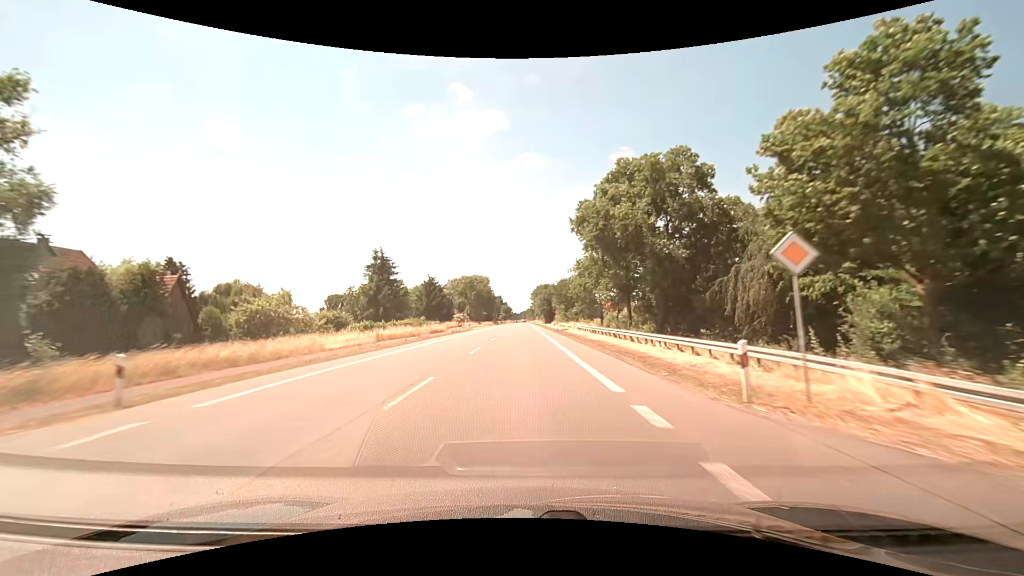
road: primary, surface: asphalt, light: Day
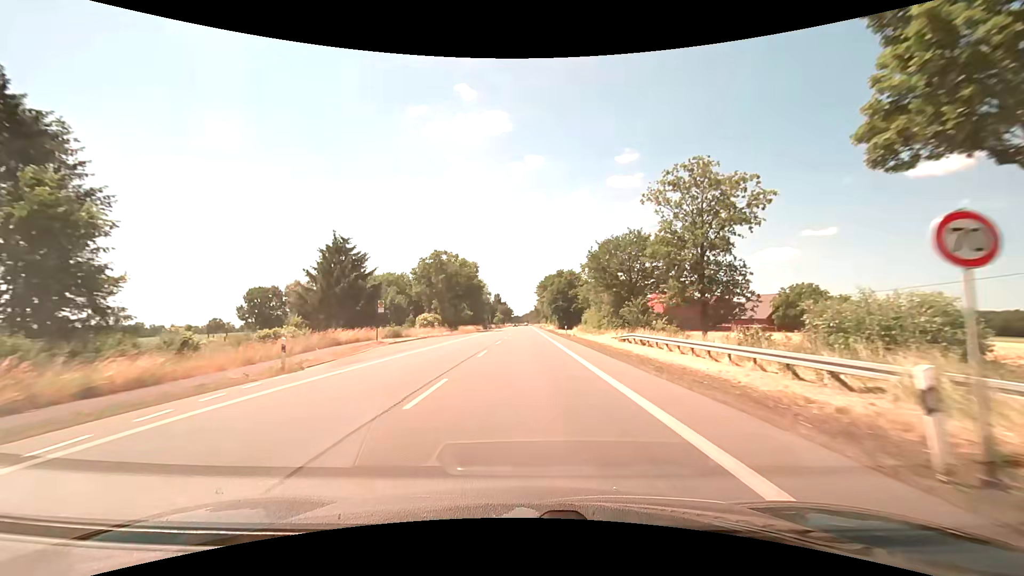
(-0.1, +58.8) m; 0°
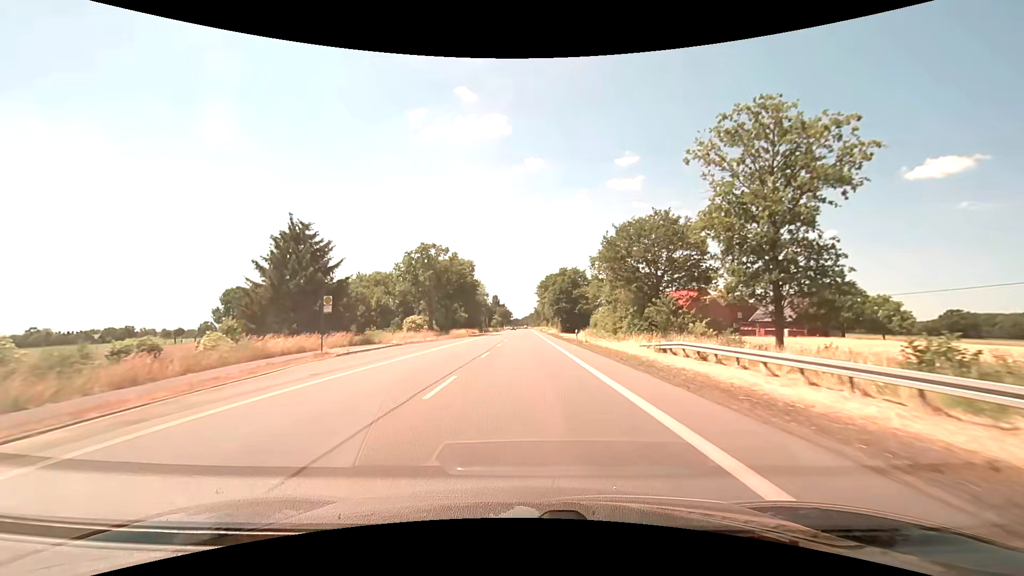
(0.0, +10.7) m; 0°
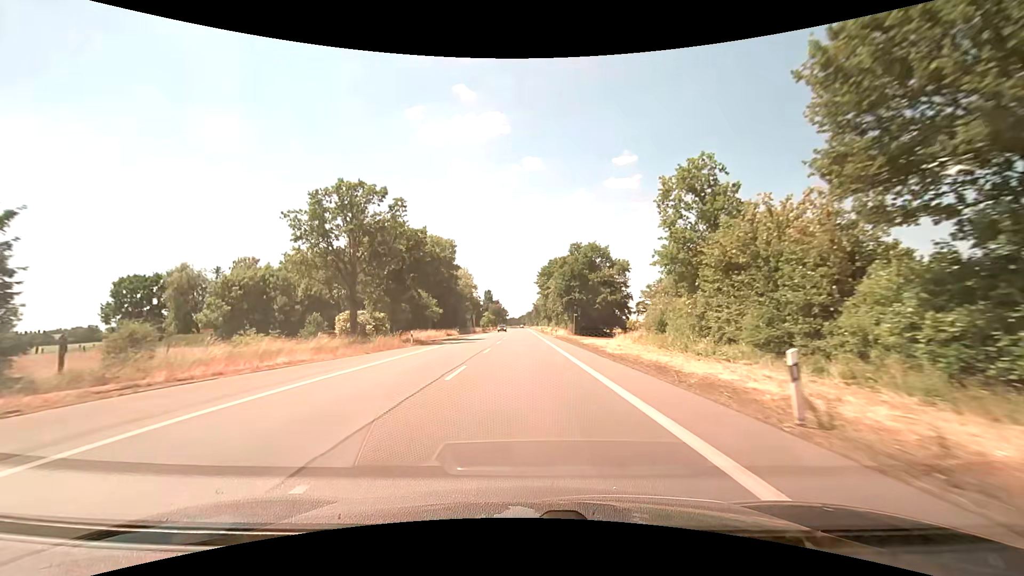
(0.0, +32.9) m; 0°
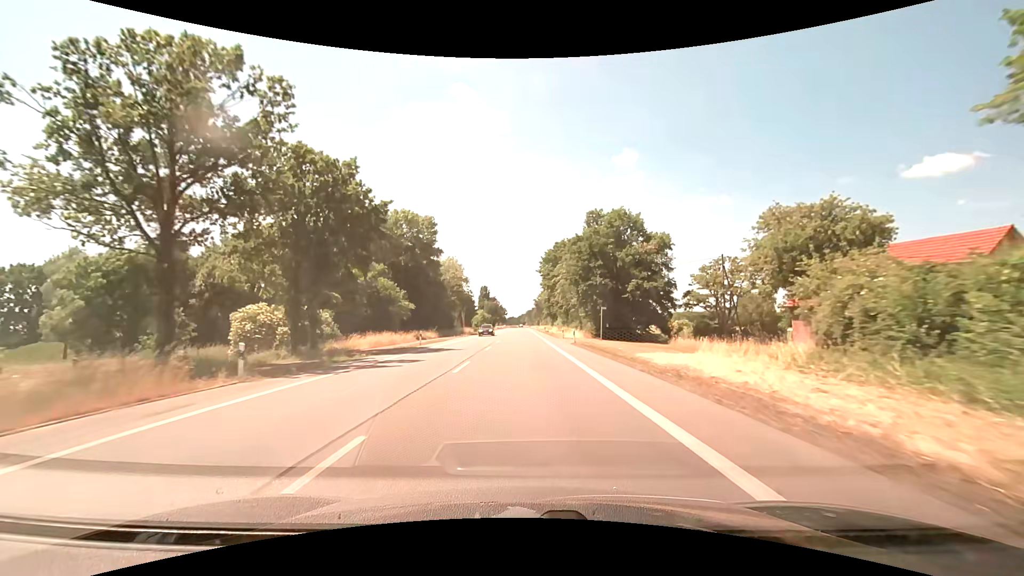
(0.0, +22.1) m; 0°
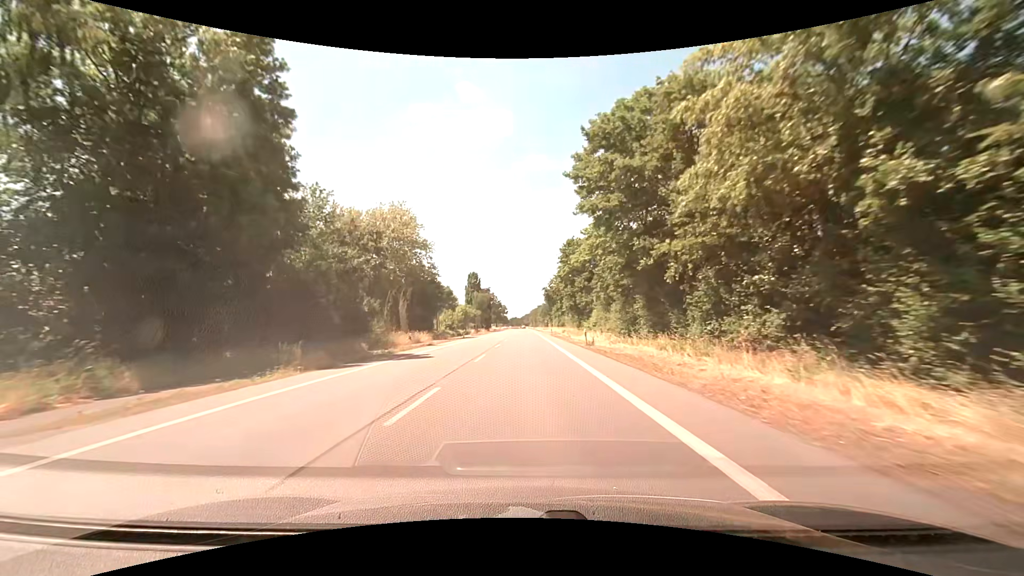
(-0.2, +55.2) m; 0°
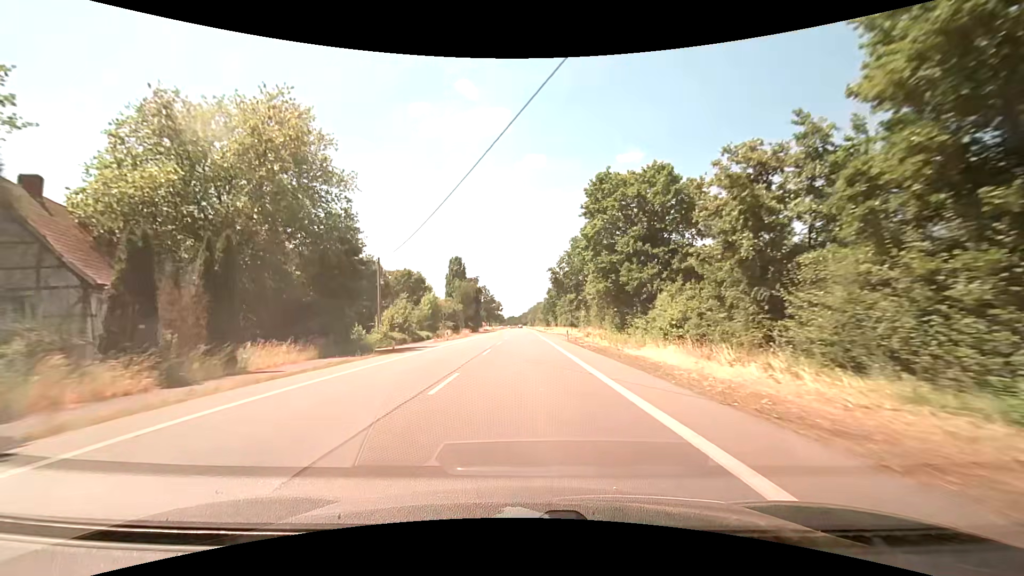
(+0.1, +32.9) m; 0°
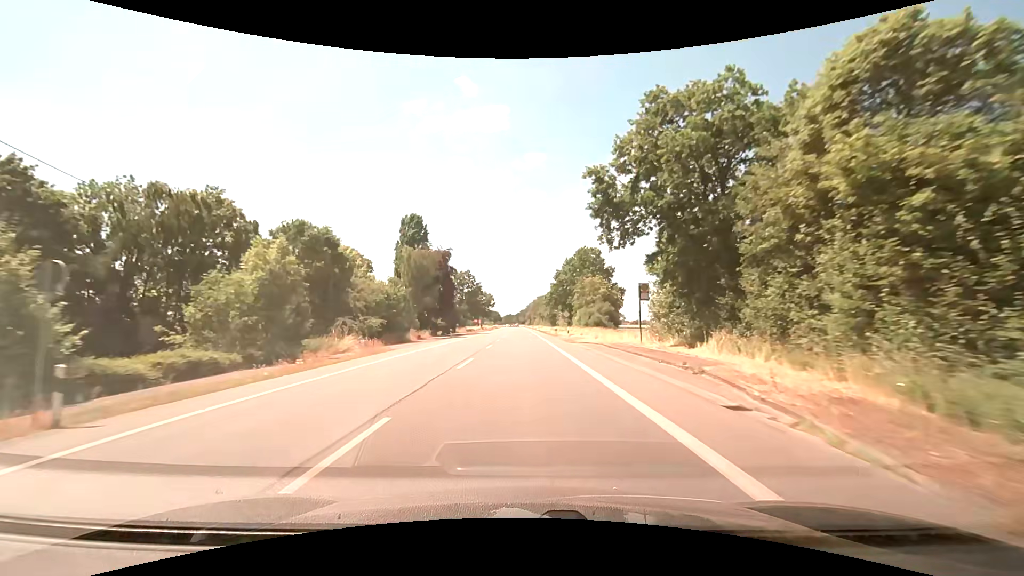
(0.0, +43.8) m; 0°
(0, +10) (0, +20) (0, +30) (0, +40) (0, +50) (0, +60) (0, +70) (0, +80) (0, +90) (0, +100) m
